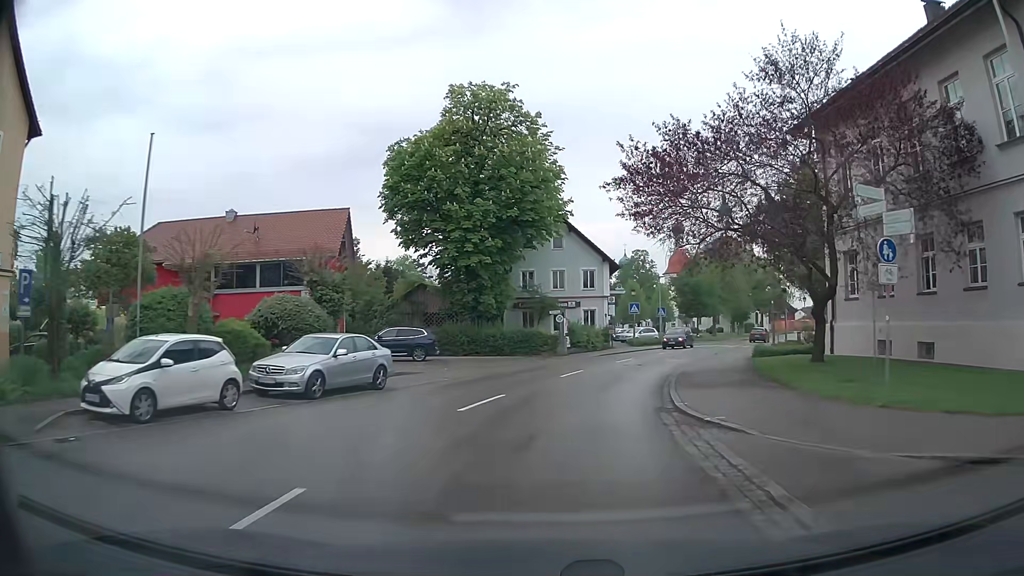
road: tertiary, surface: asphalt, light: Day
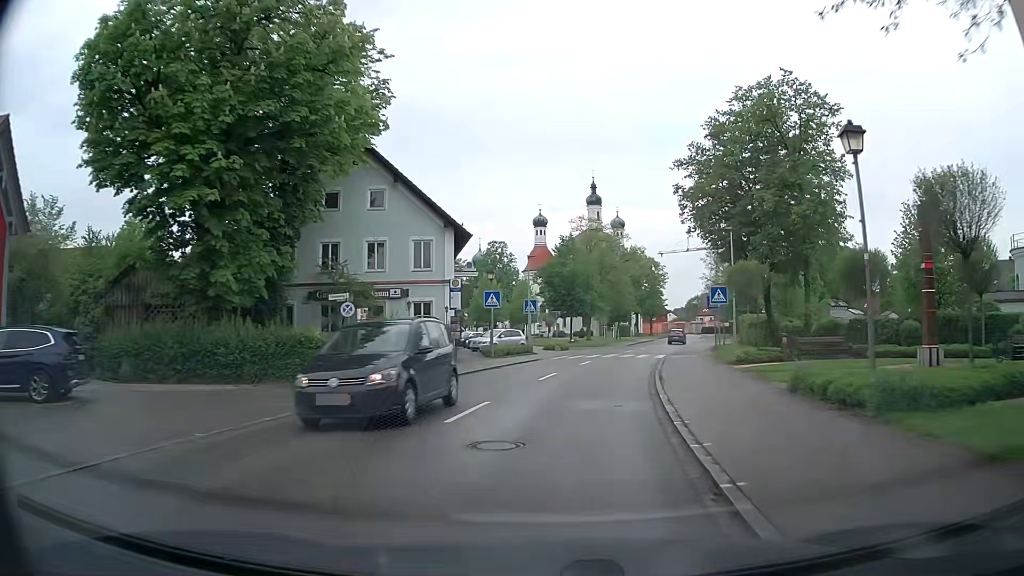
(+1.8, +18.9) m; +11°
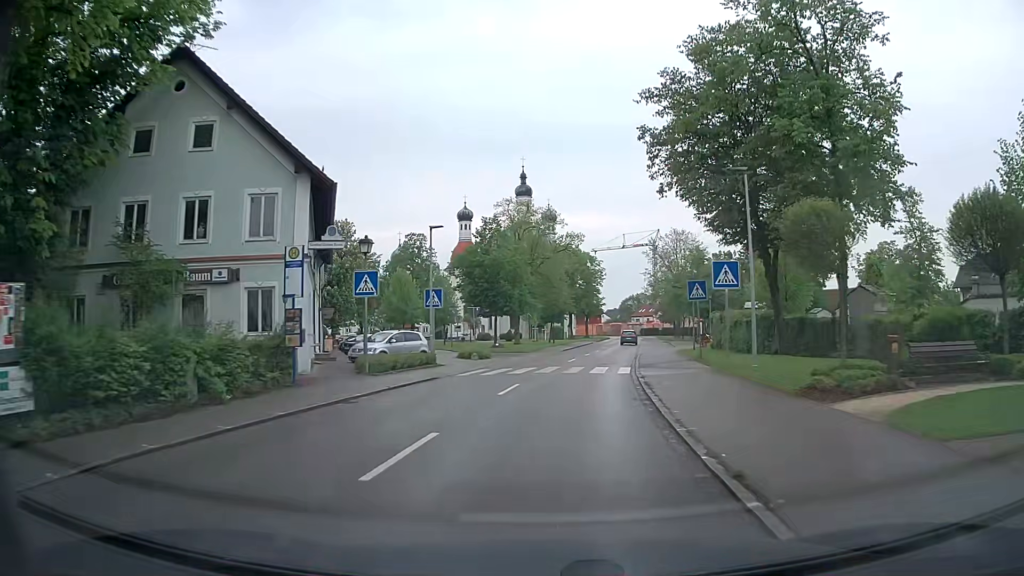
(+0.9, +12.8) m; +7°
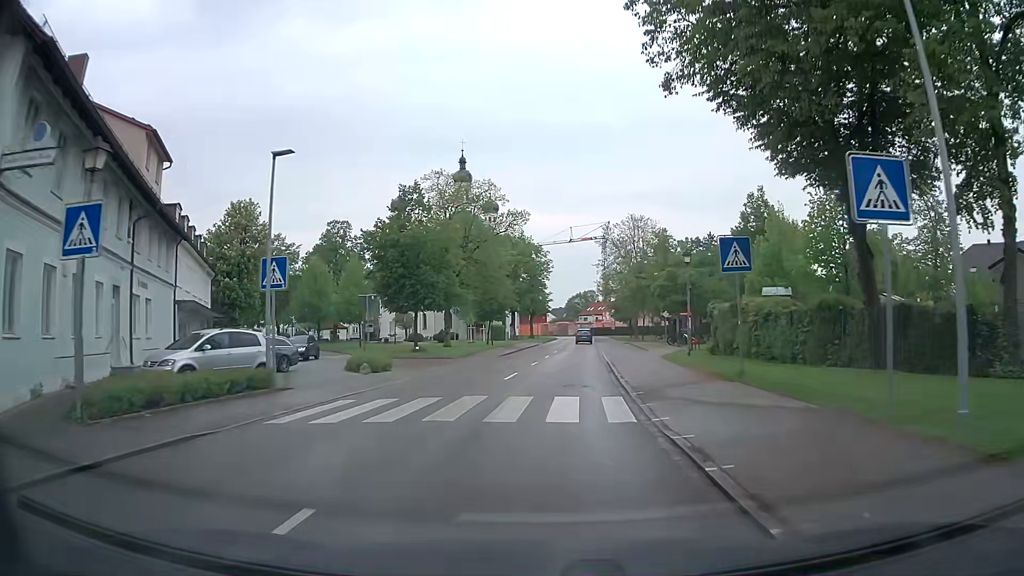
(+0.5, +13.0) m; +5°
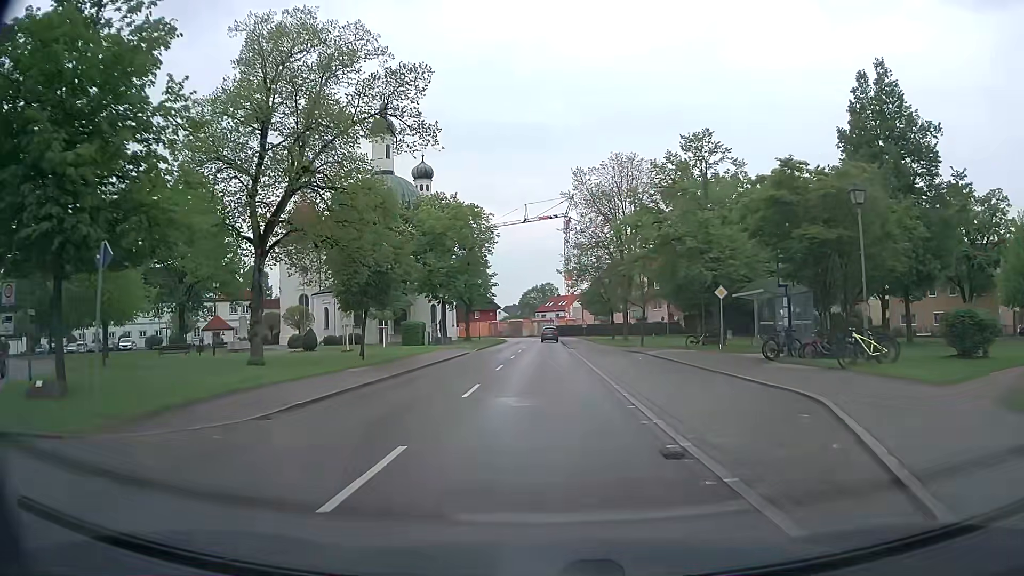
(+1.5, +32.9) m; +4°
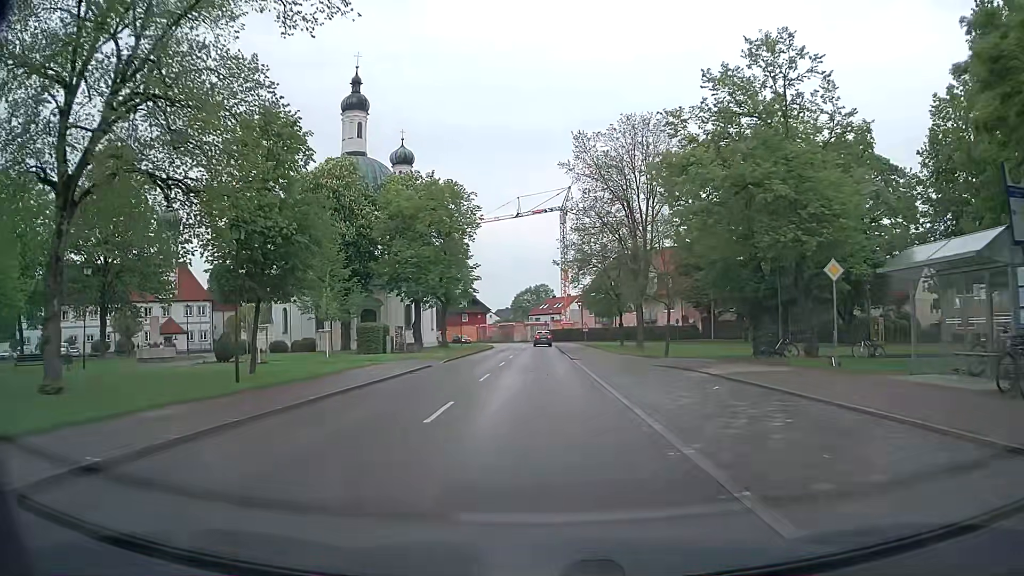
(+0.1, +12.8) m; 0°
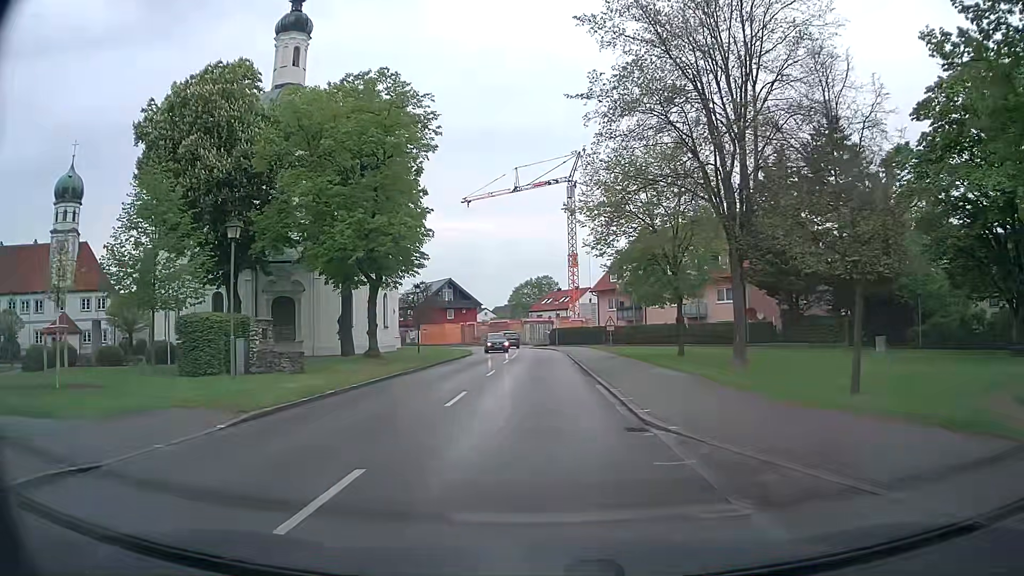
(+0.1, +24.6) m; -1°
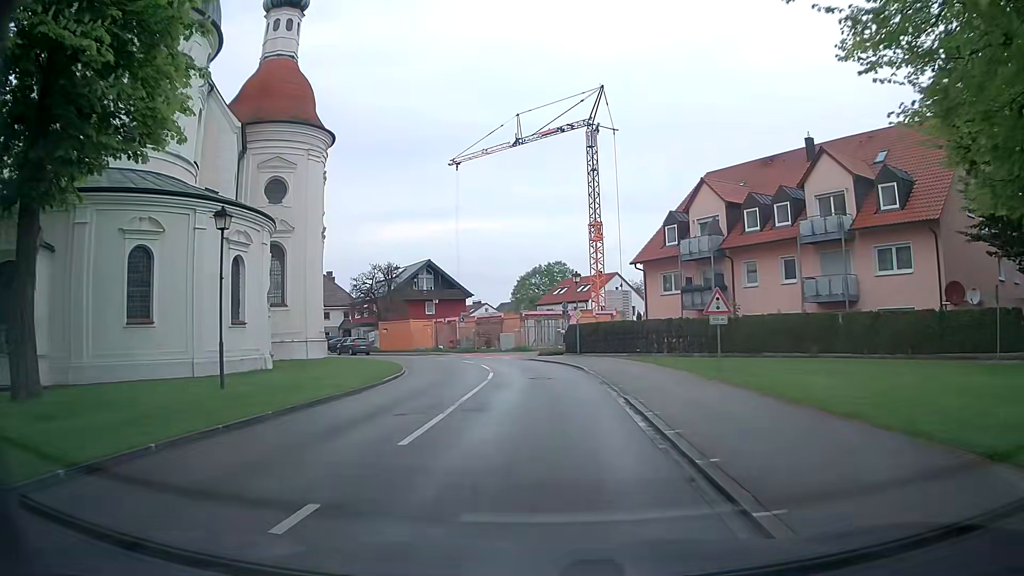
(+0.4, +28.5) m; 0°
(0, +10) (0, +20) (-1, +30) (-4, +40) (-9, +48) (-15, +56) (-21, +64) (-28, +72) (-34, +79) (-41, +86) m
